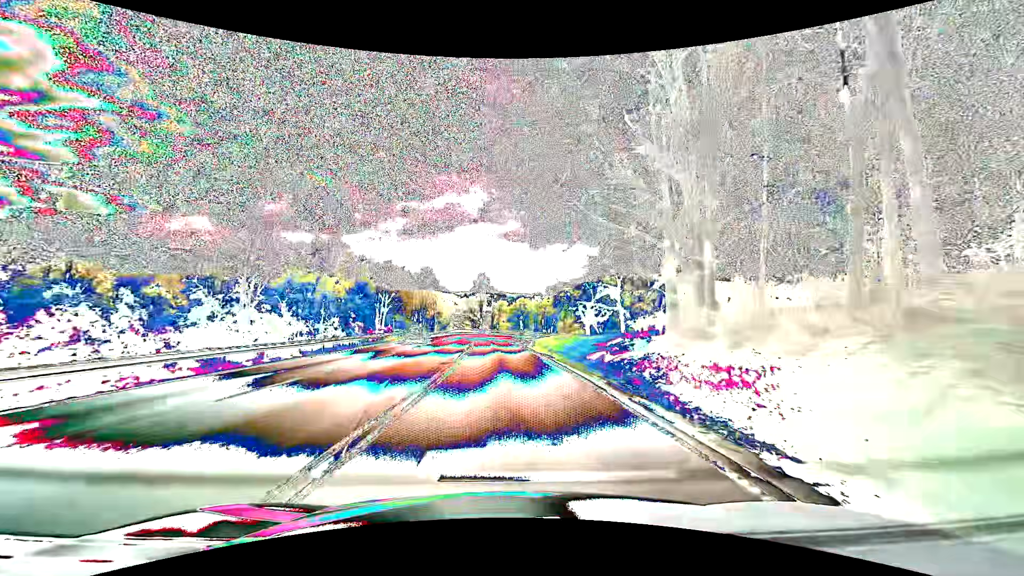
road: primary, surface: asphalt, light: Day
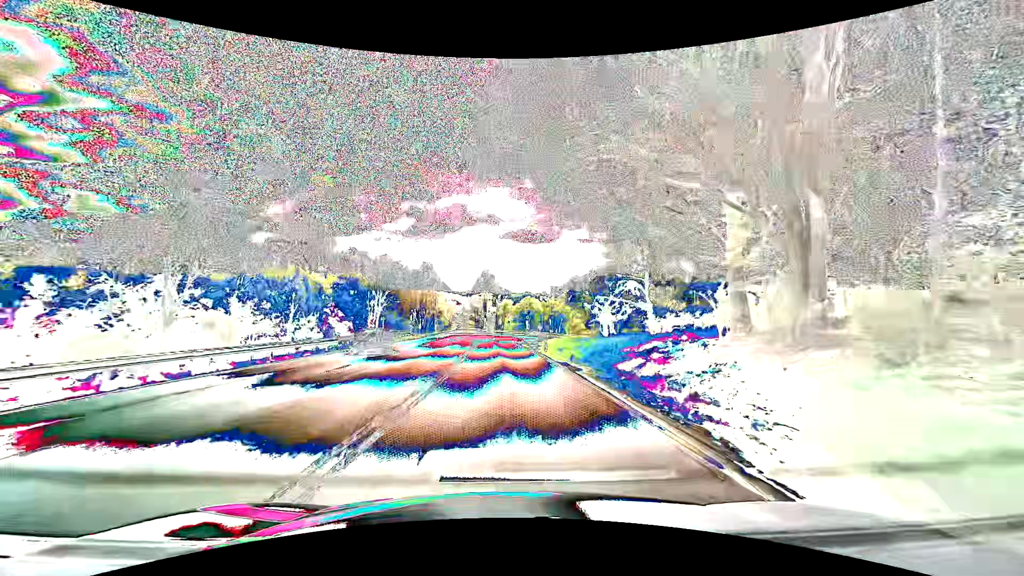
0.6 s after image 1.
(-0.1, +7.7) m; -1°
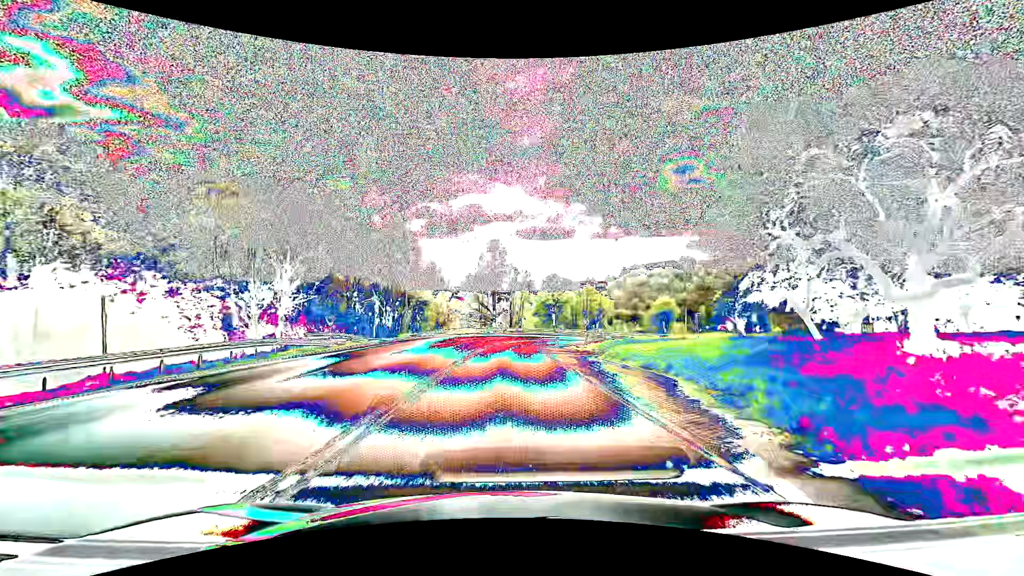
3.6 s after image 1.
(-0.6, +38.3) m; -2°
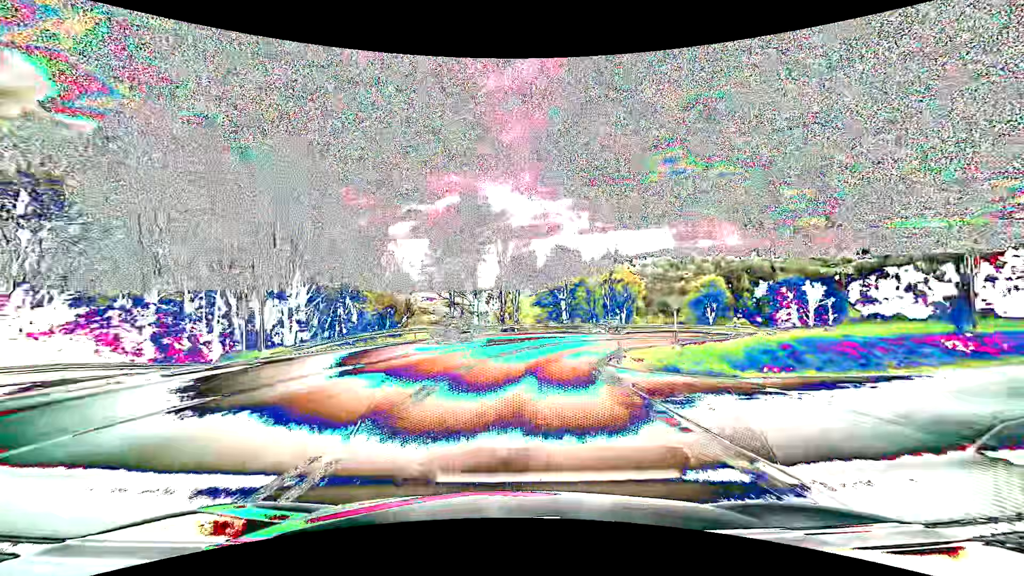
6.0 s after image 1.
(+0.1, +30.7) m; +1°
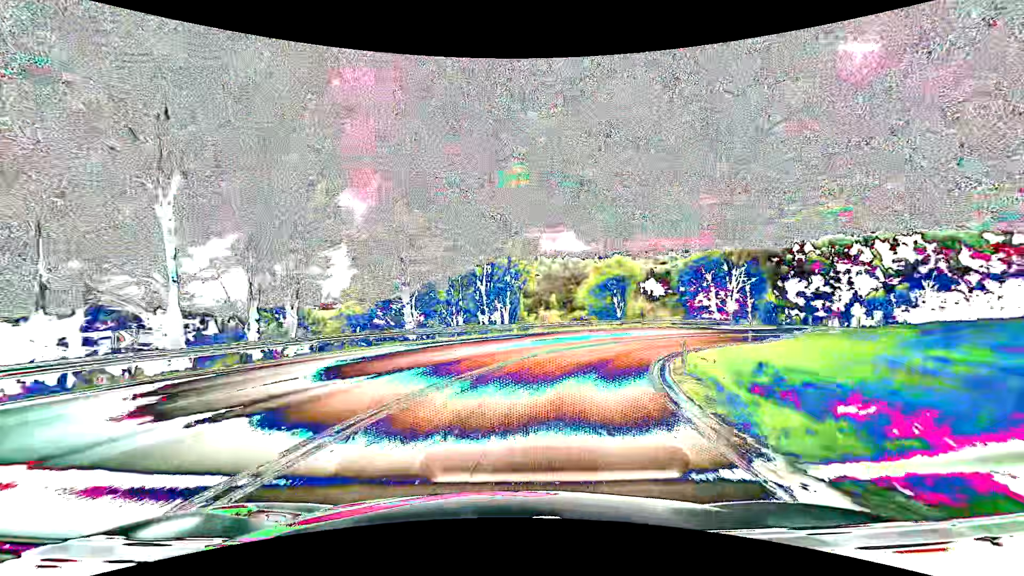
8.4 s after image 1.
(+3.5, +30.3) m; +17°
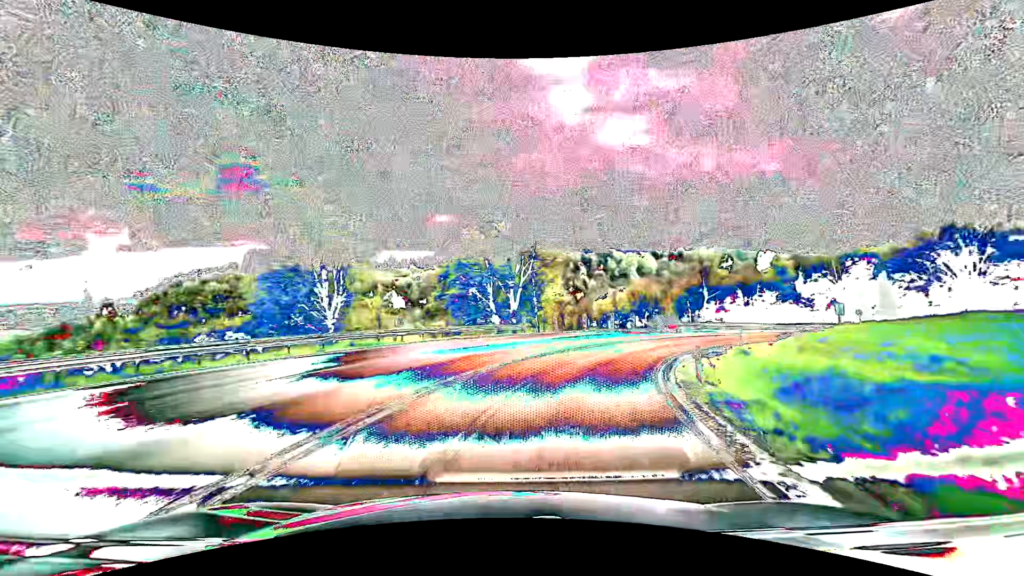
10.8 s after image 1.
(+7.3, +29.0) m; +29°
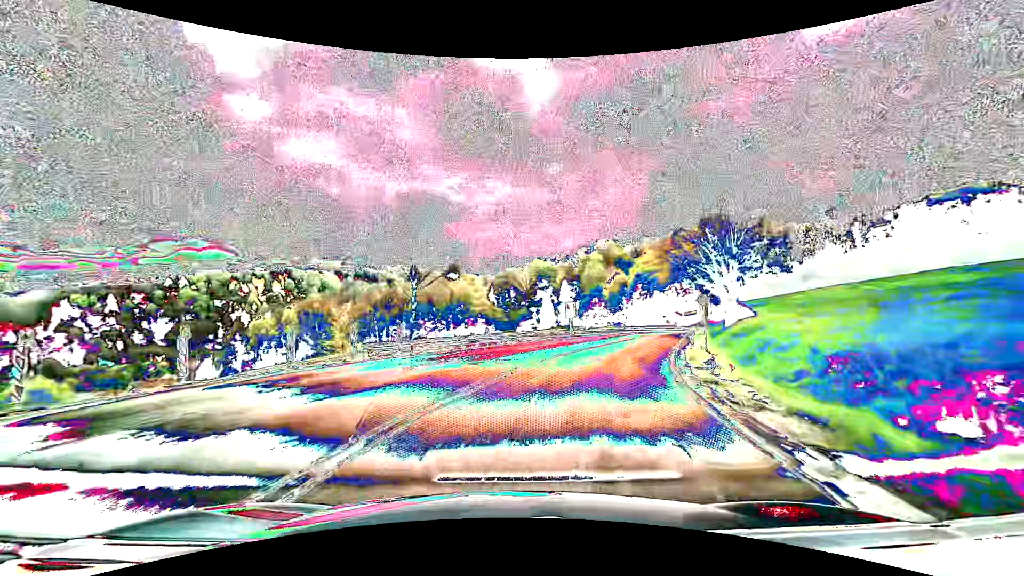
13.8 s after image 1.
(+11.2, +35.3) m; +34°
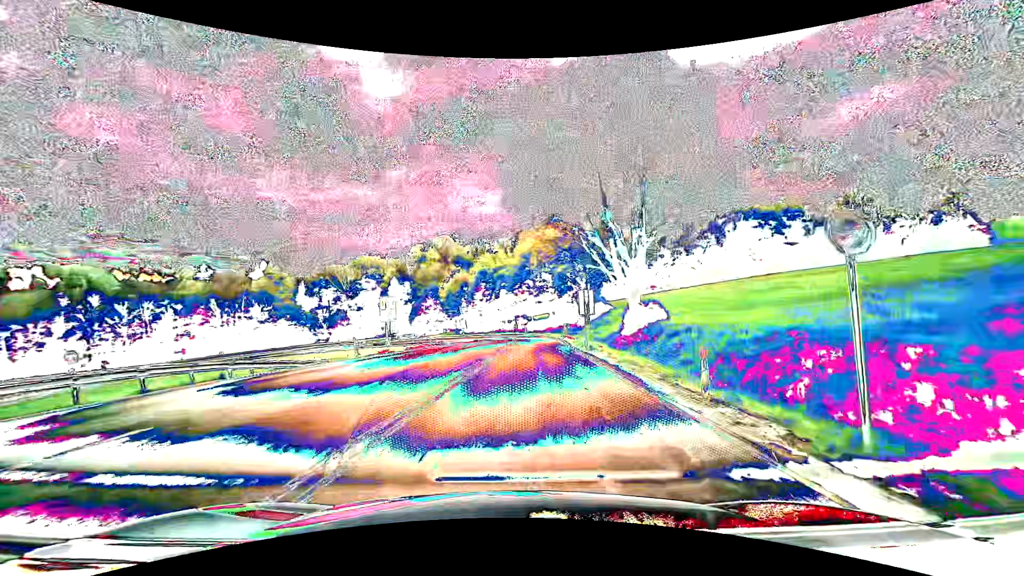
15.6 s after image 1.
(+3.8, +22.3) m; +19°
(0, +10) (+1, +20) (+2, +30) (+2, +40) (+3, +50) (+3, +60) (+2, +70) (0, +80) (-3, +89) (-7, +98) m
